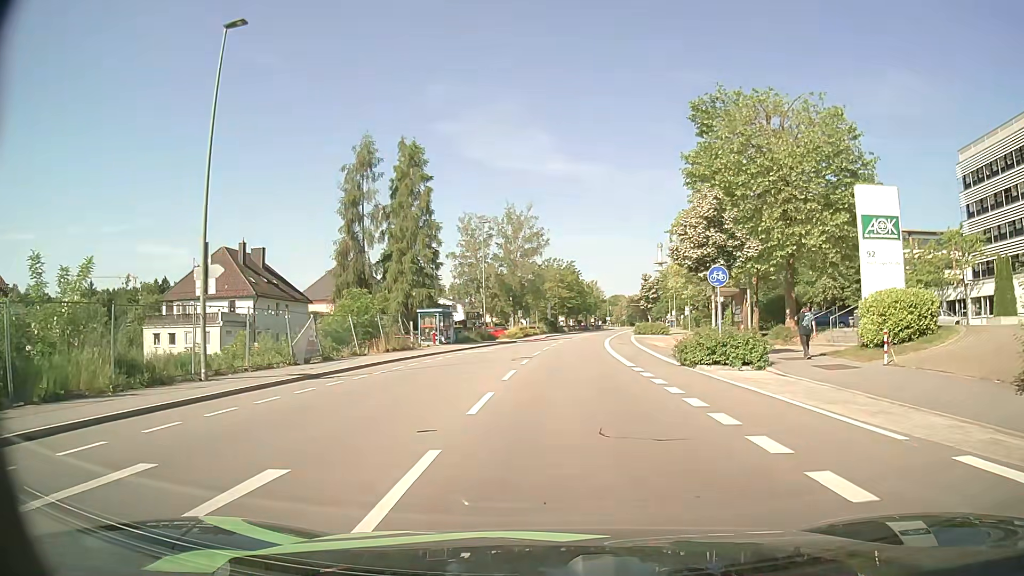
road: tertiary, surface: asphalt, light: Day
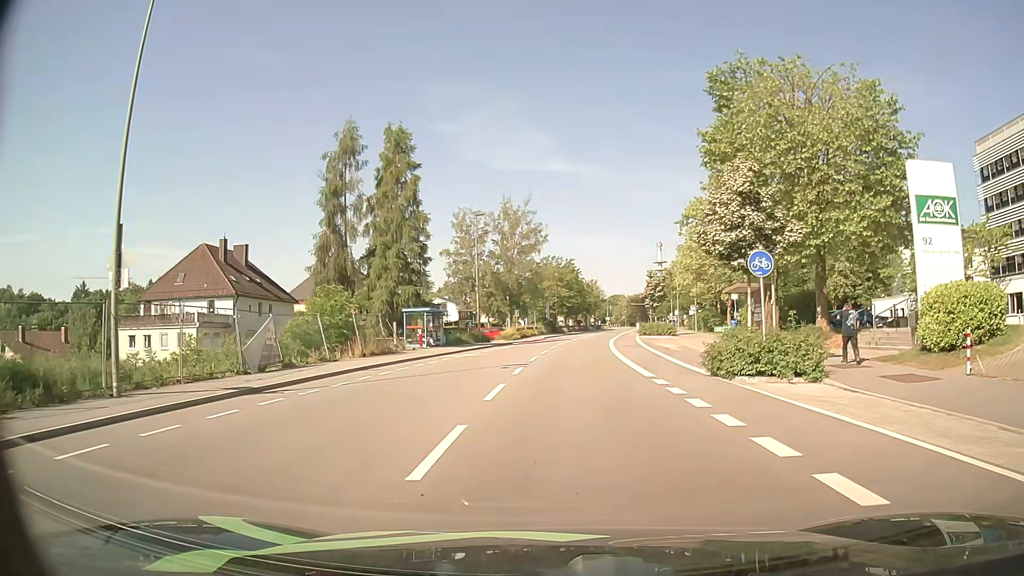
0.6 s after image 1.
(0.0, +4.2) m; 0°
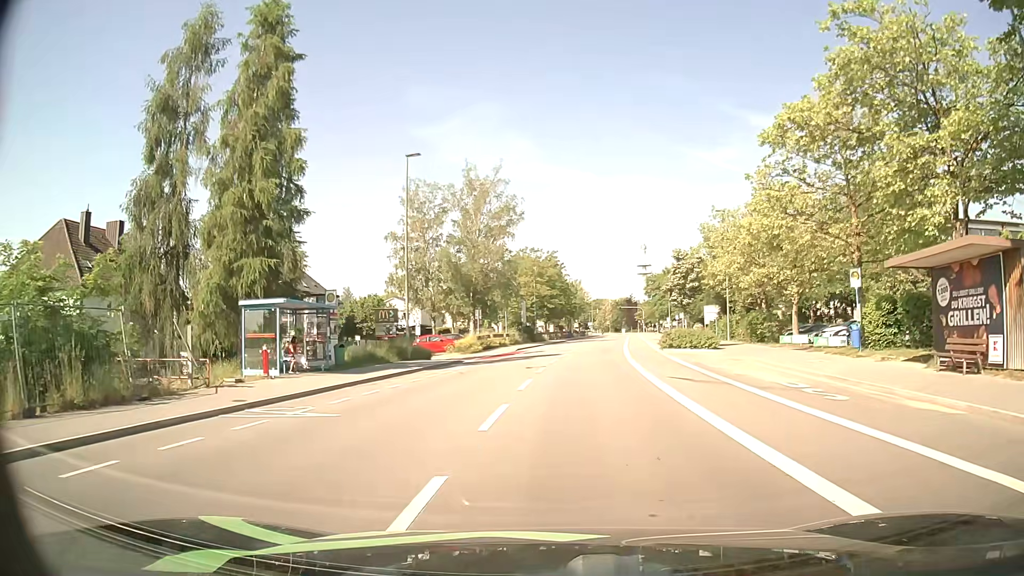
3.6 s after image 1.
(+0.3, +20.7) m; +2°
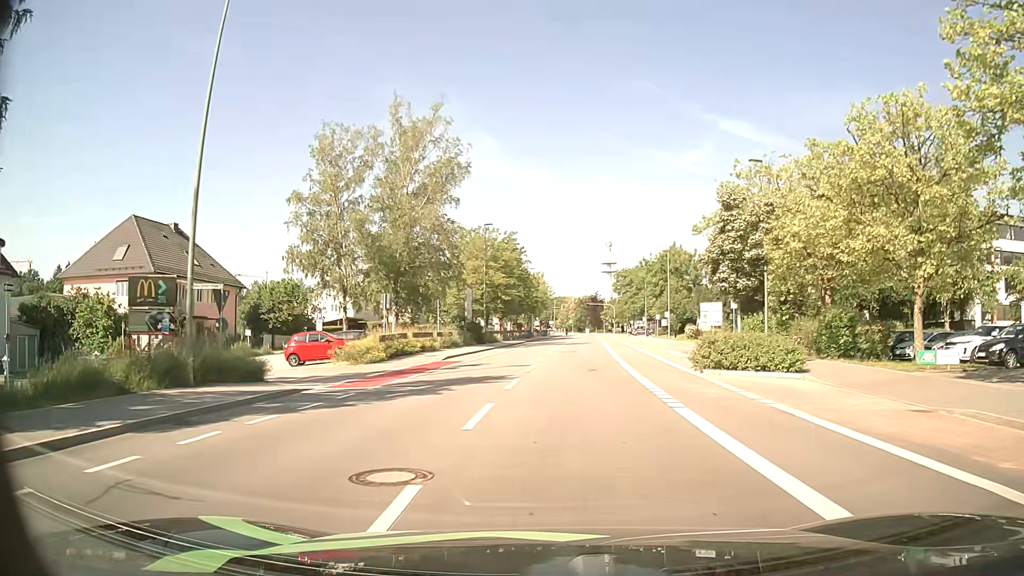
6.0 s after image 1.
(+0.6, +18.0) m; +4°
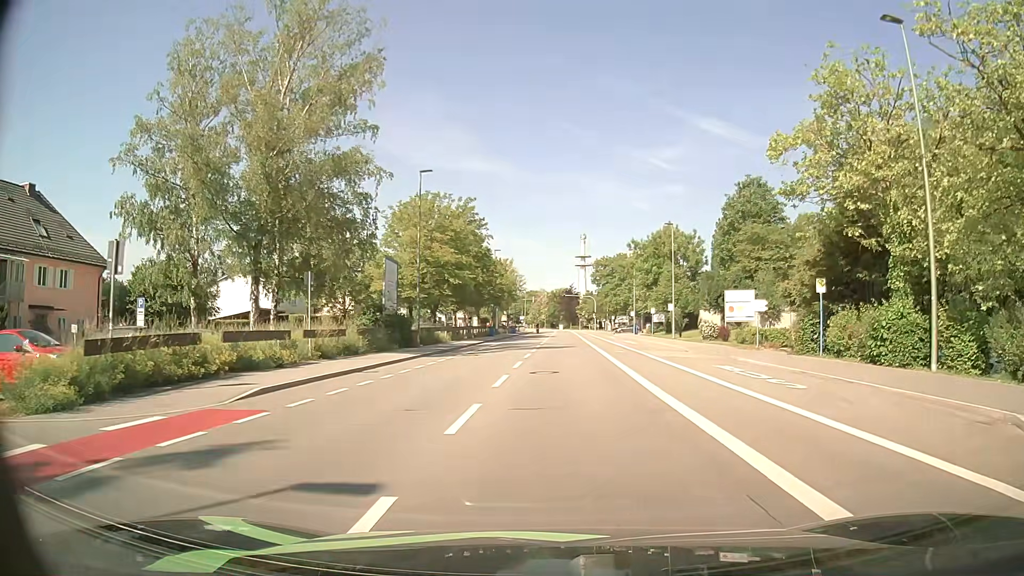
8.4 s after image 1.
(+0.4, +18.7) m; +3°
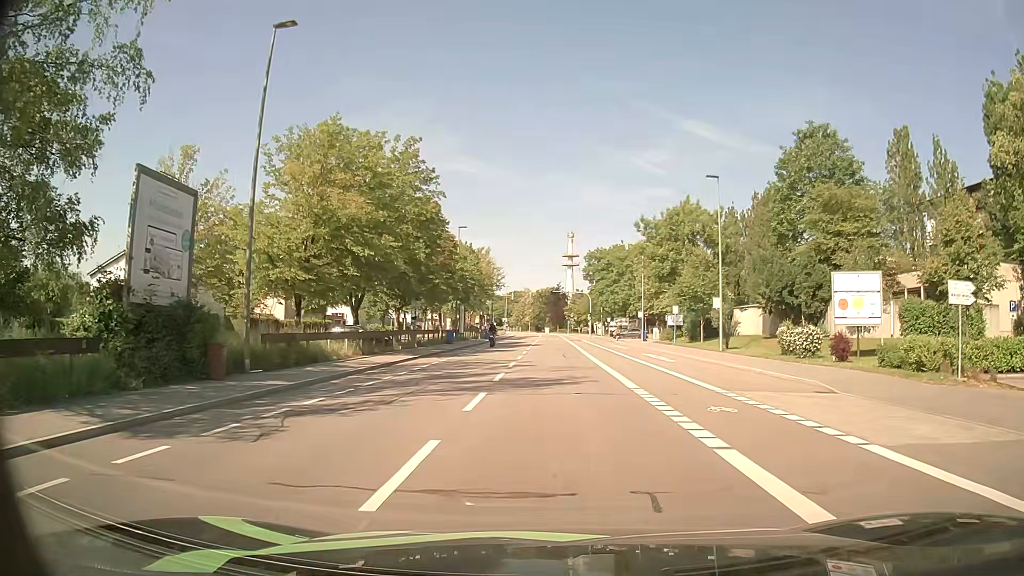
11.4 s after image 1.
(+0.1, +21.2) m; 0°
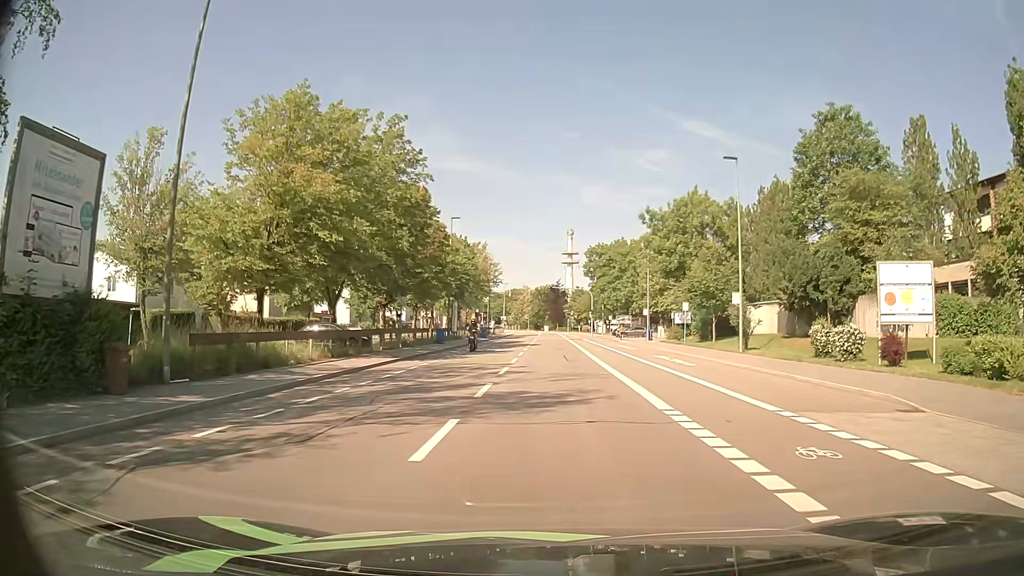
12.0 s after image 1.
(0.0, +4.3) m; +1°
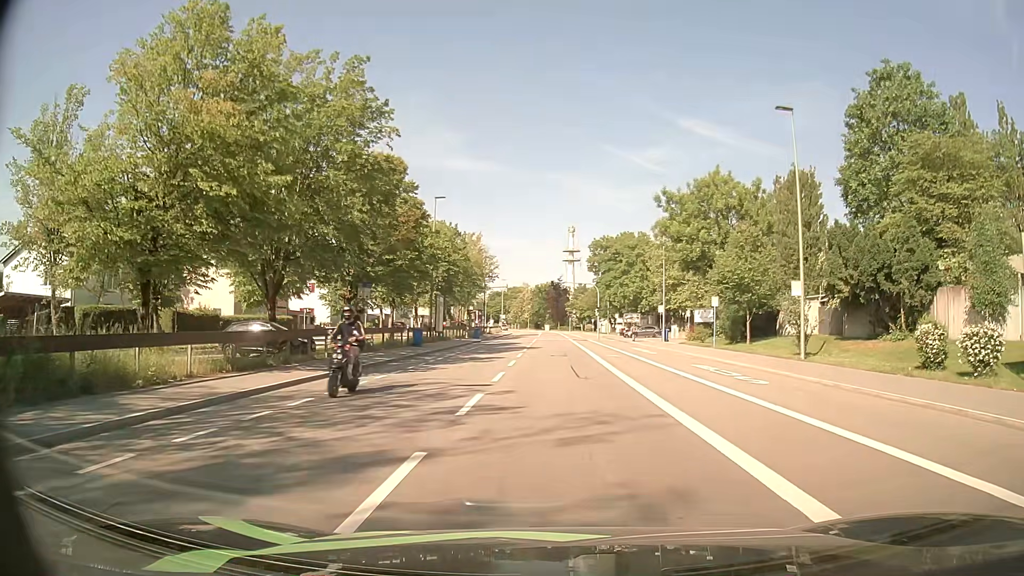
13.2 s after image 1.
(0.0, +8.7) m; -1°
(0, +10) (0, +20) (0, +30) (0, +40) (+1, +50) (+1, +60) (+1, +70) (+1, +80) (+1, +90) (+1, +100) m
